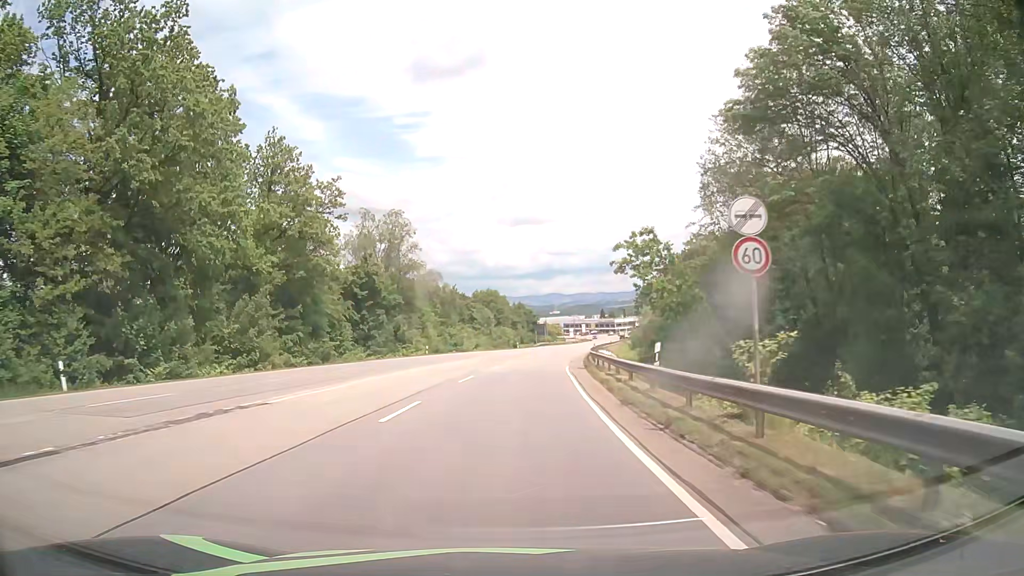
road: secondary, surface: asphalt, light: Day
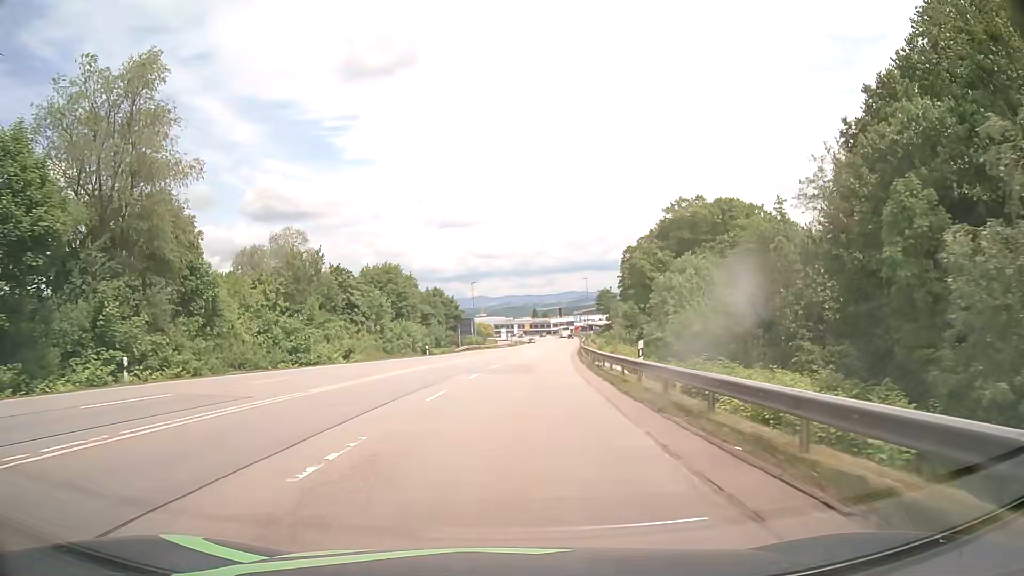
(+2.5, +45.5) m; +6°
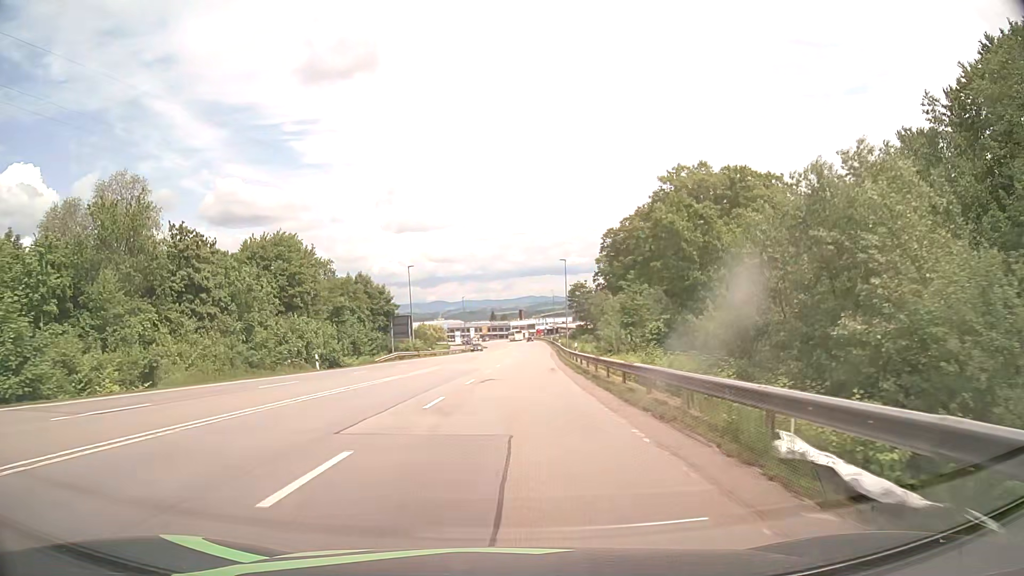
(+1.0, +27.3) m; +4°
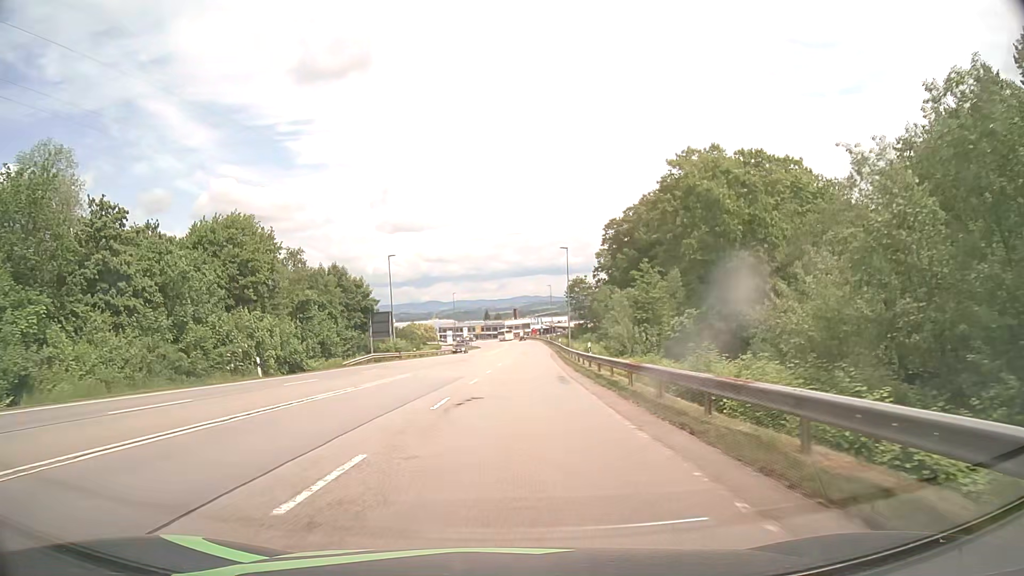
(+0.1, +9.1) m; 0°
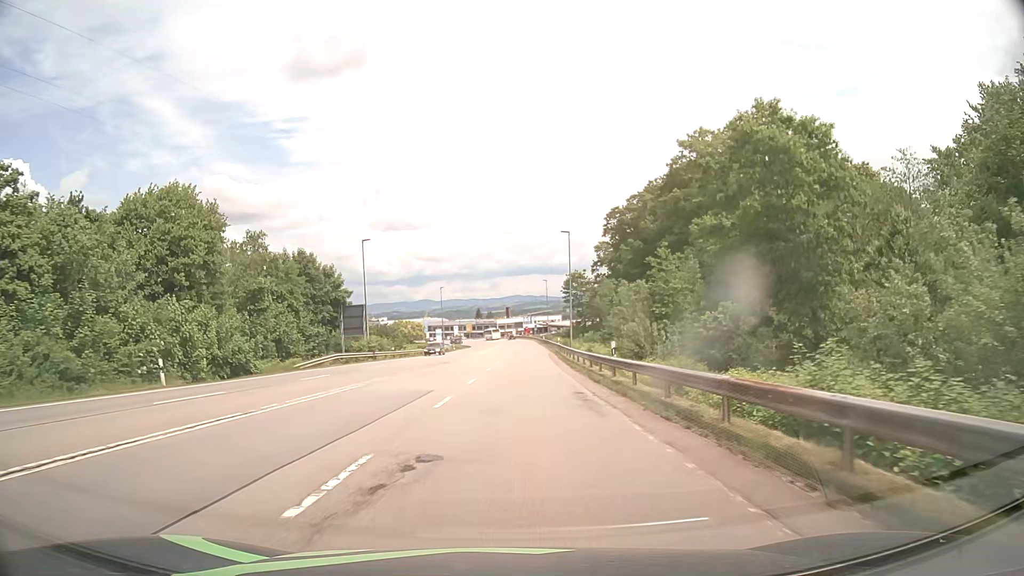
(+0.1, +9.1) m; +1°
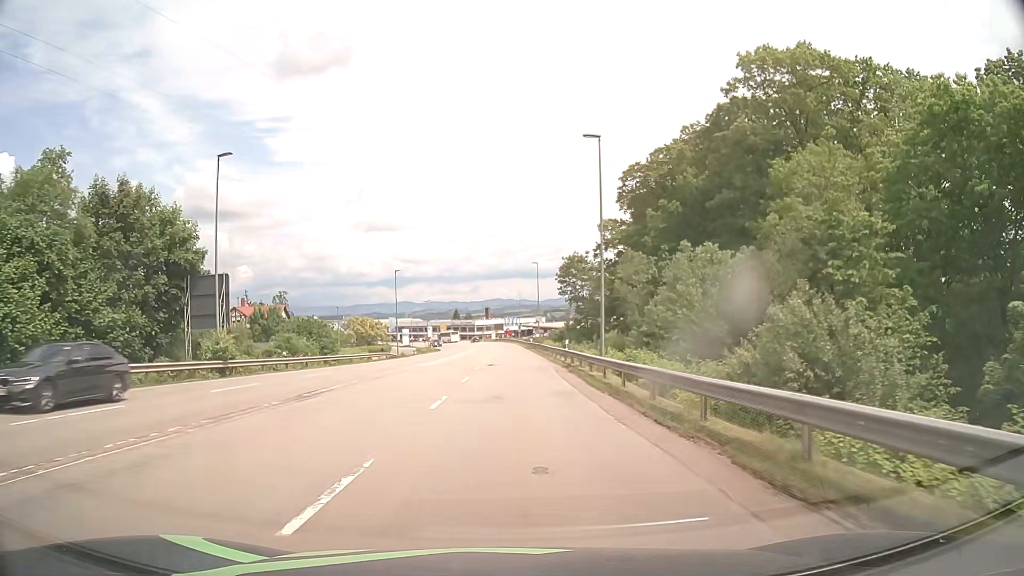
(+0.4, +27.4) m; +2°
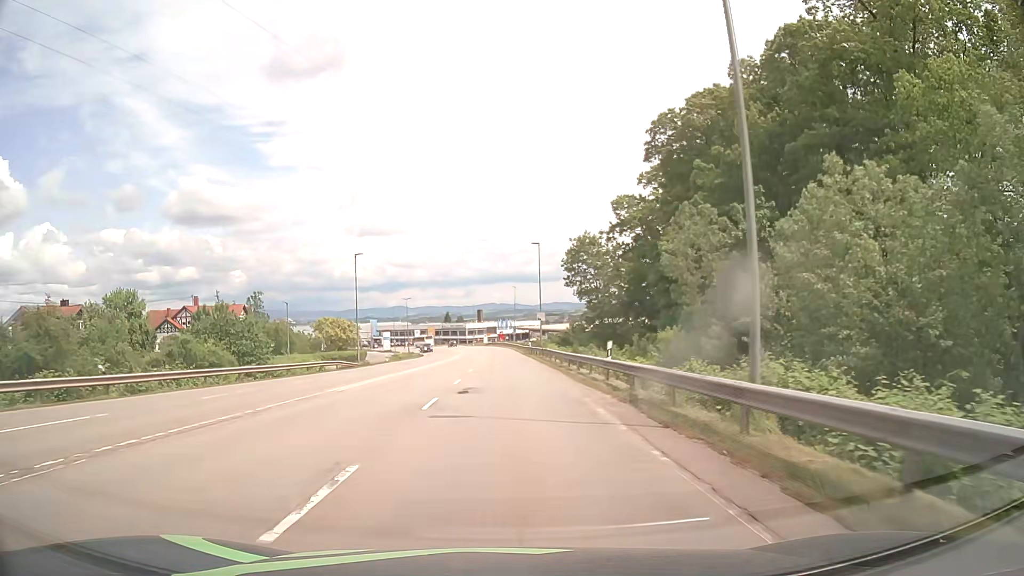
(0.0, +18.2) m; 0°
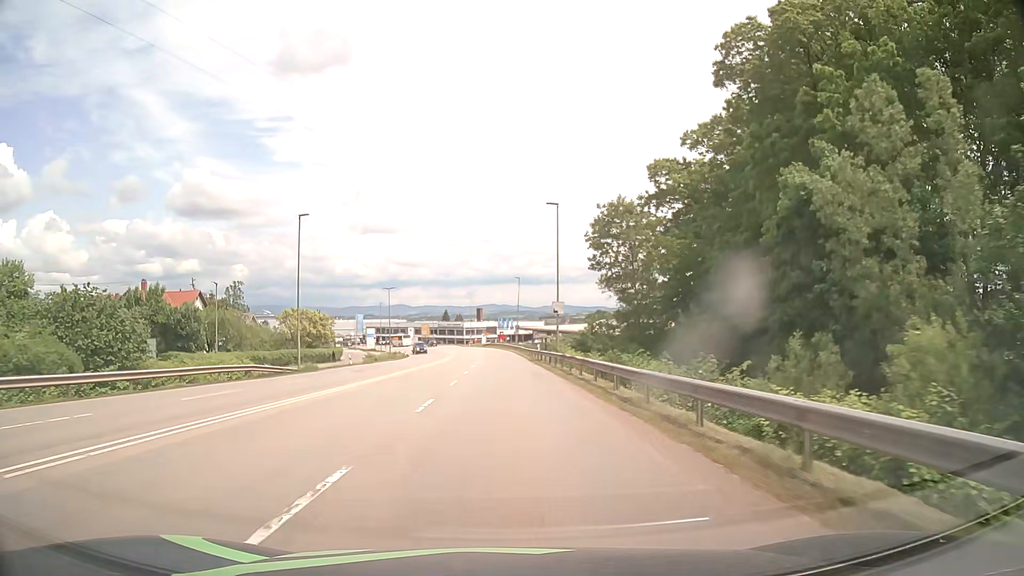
(-0.1, +18.2) m; 0°
(0, +10) (0, +20) (0, +30) (0, +40) (0, +50) (0, +60) (-1, +70) (-1, +80) (-2, +90) (-3, +100) m
